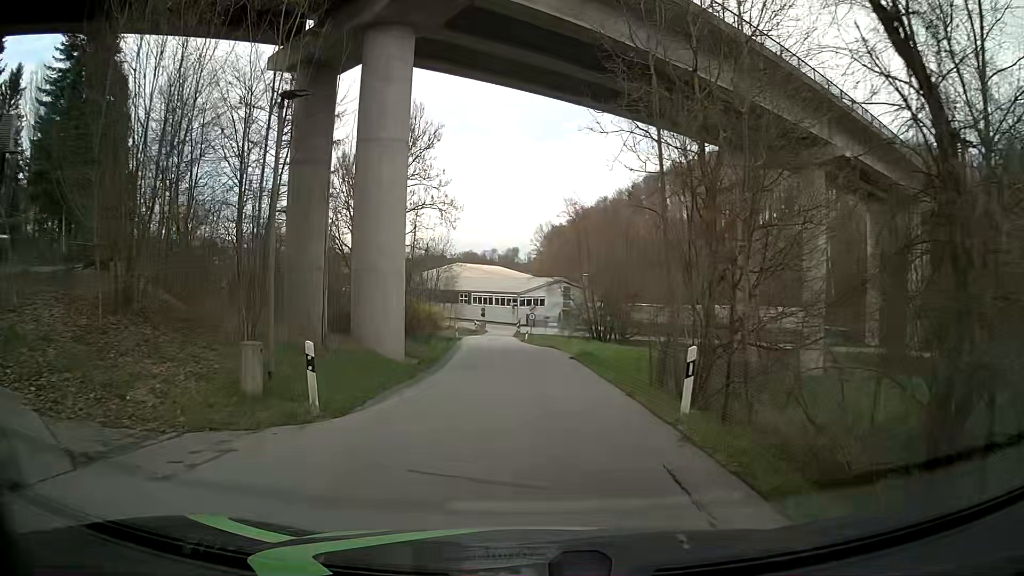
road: residential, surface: asphalt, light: Day
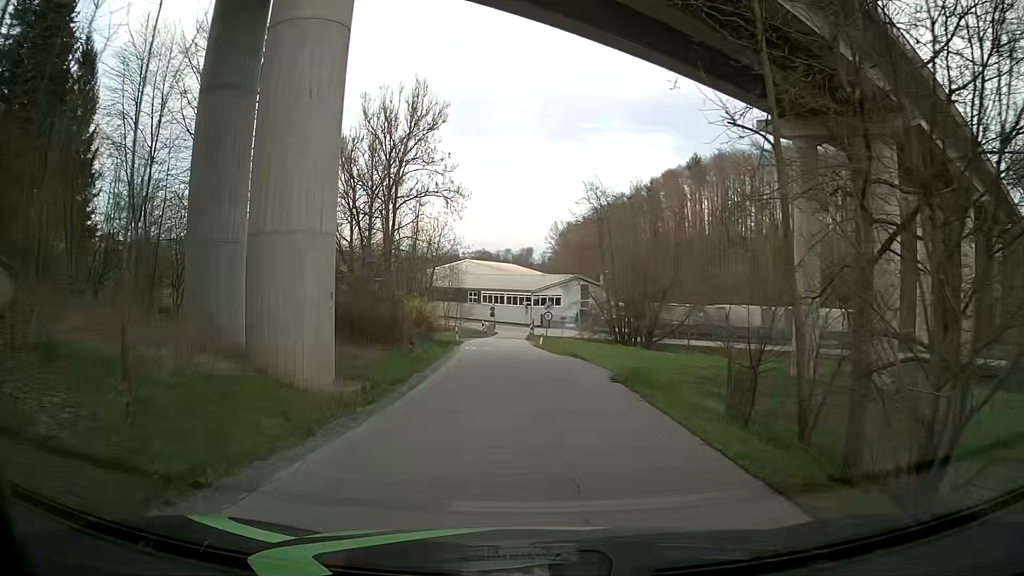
(-0.3, +9.0) m; -3°
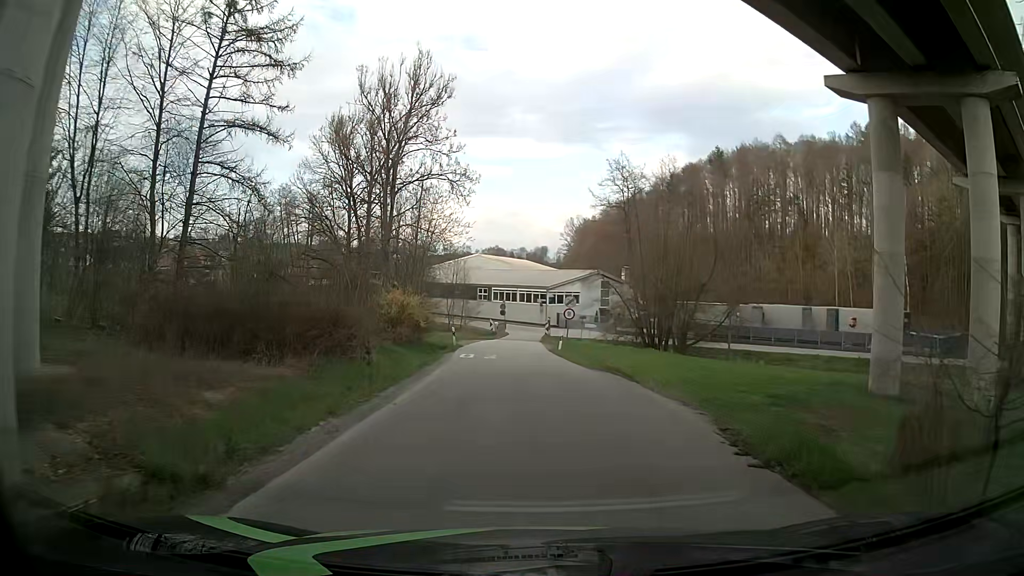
(+0.1, +9.0) m; -1°
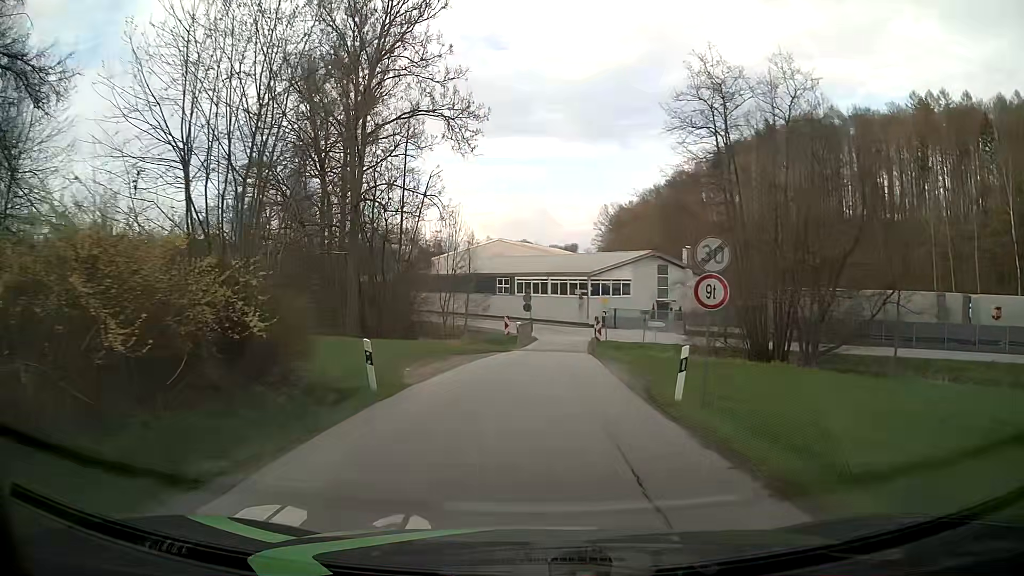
(-0.3, +22.7) m; -2°
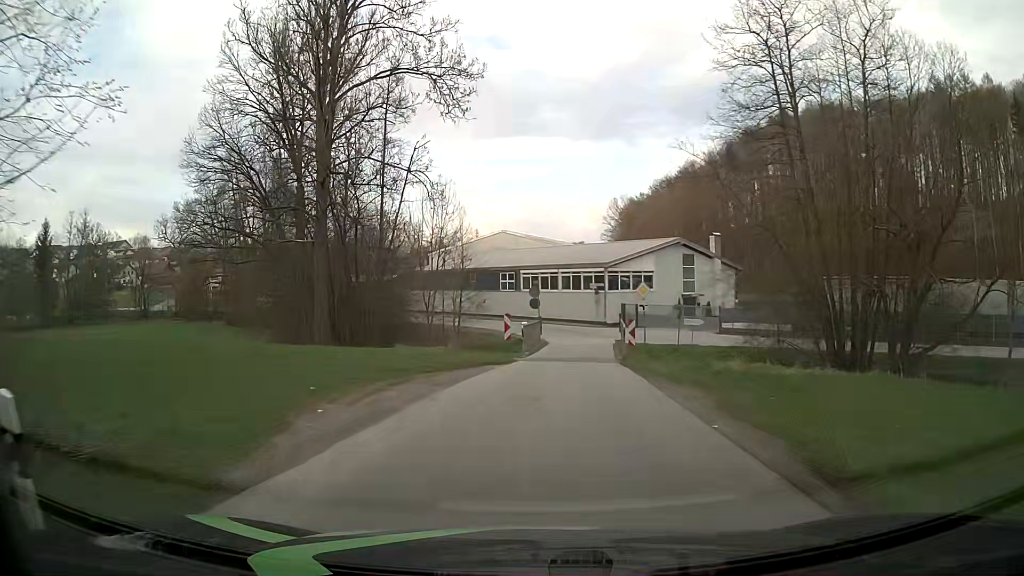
(-0.1, +9.0) m; -1°
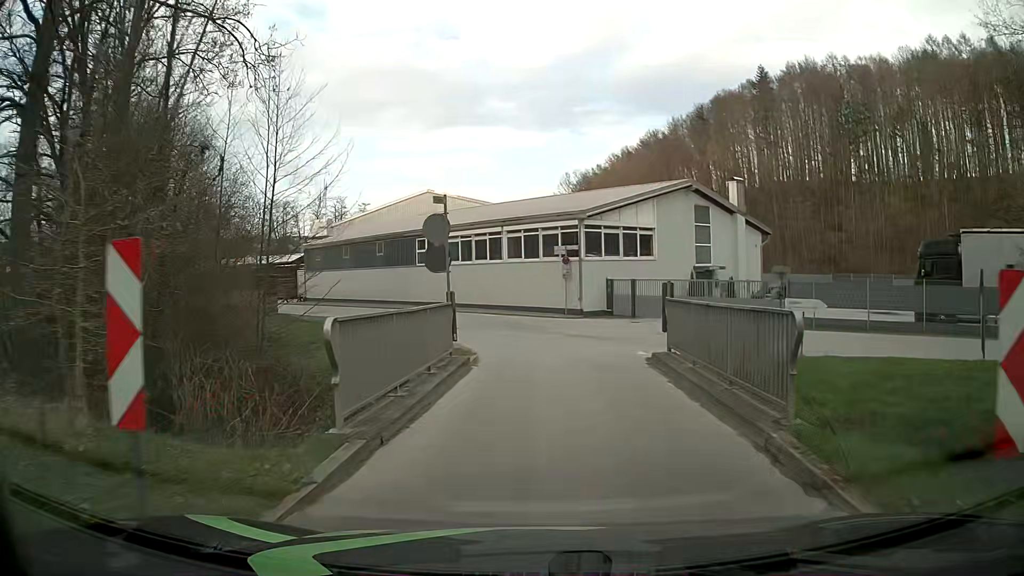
(+0.7, +22.5) m; +4°
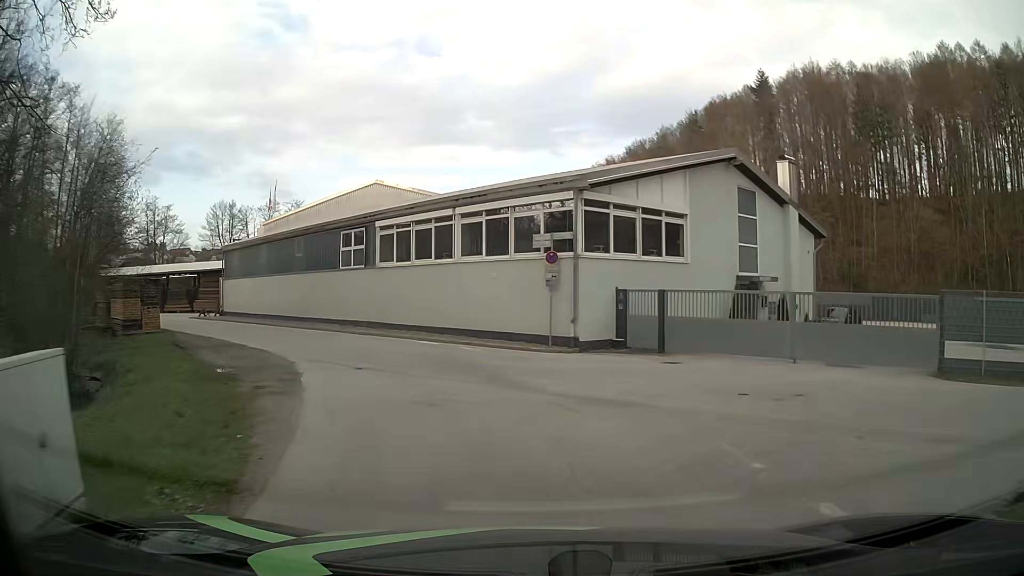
(+0.3, +13.4) m; +2°
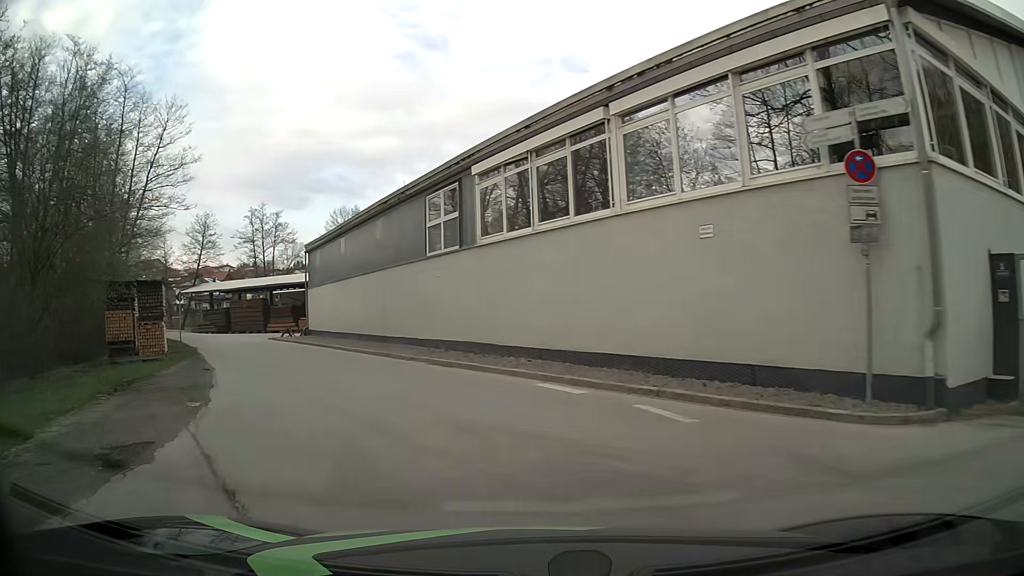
(-0.9, +13.3) m; -12°
(-2, +10) (-6, +19) (-11, +28) (-16, +36) (-22, +44) (-28, +52) (-35, +59) (-43, +65) (-52, +70) (-61, +74) m
